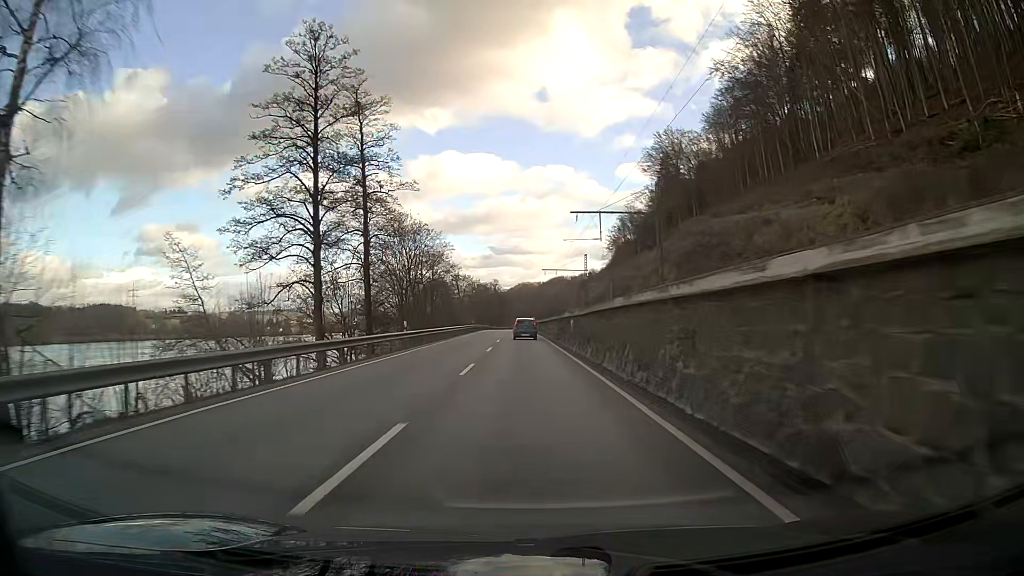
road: primary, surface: asphalt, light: Day
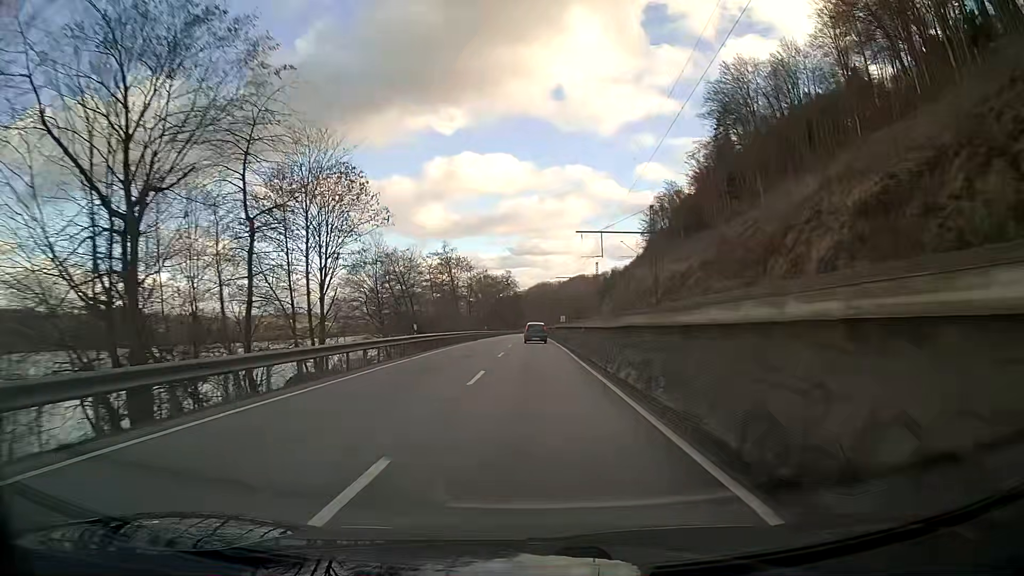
(-0.7, +49.9) m; -1°
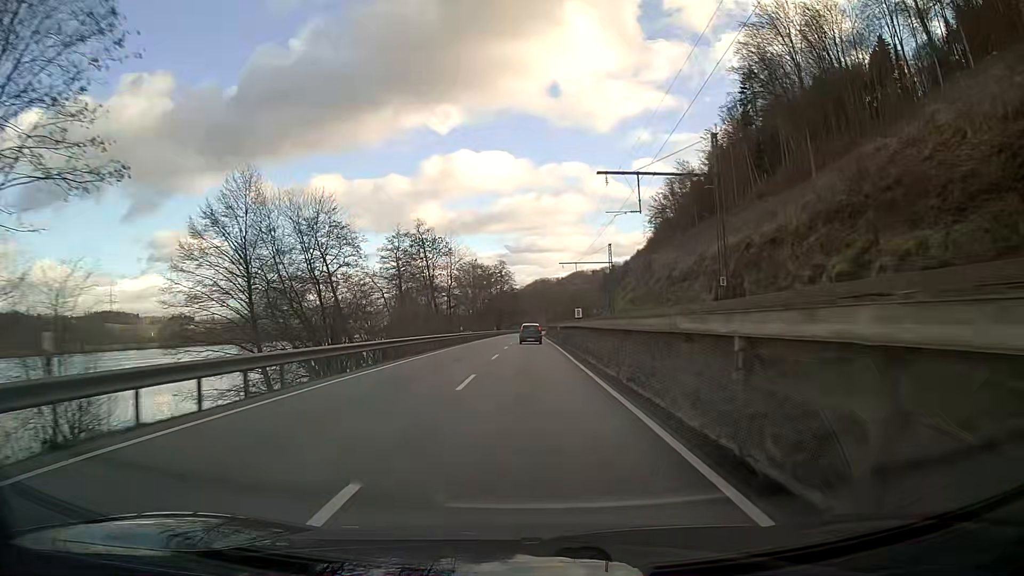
(-0.1, +25.0) m; 0°
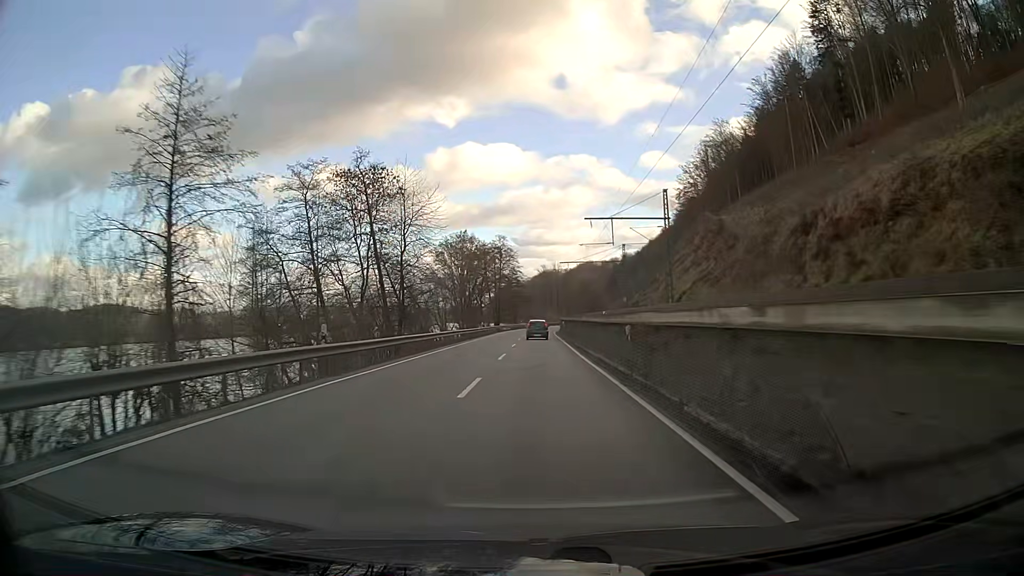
(-0.1, +37.7) m; 0°
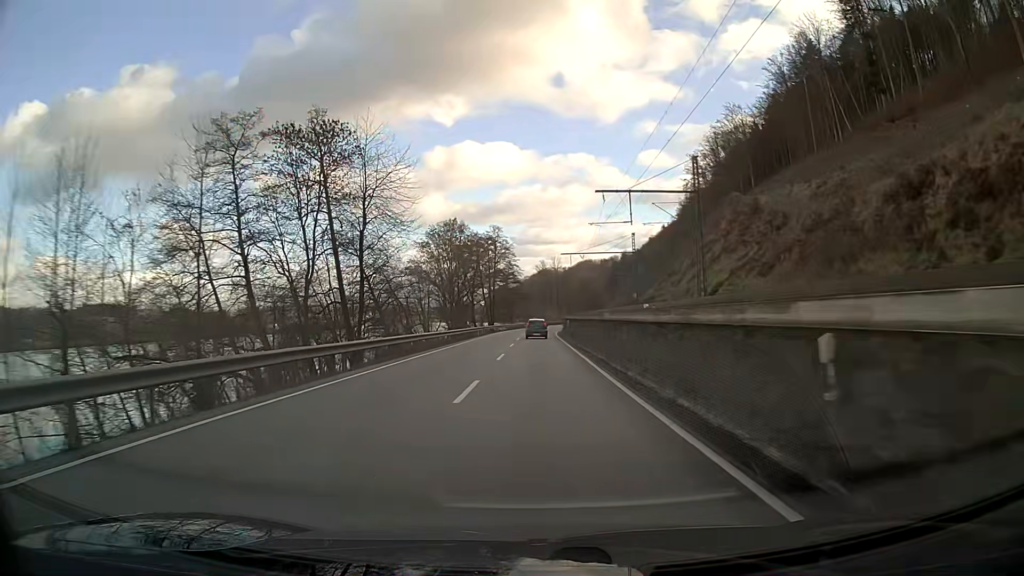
(0.0, +12.5) m; 0°
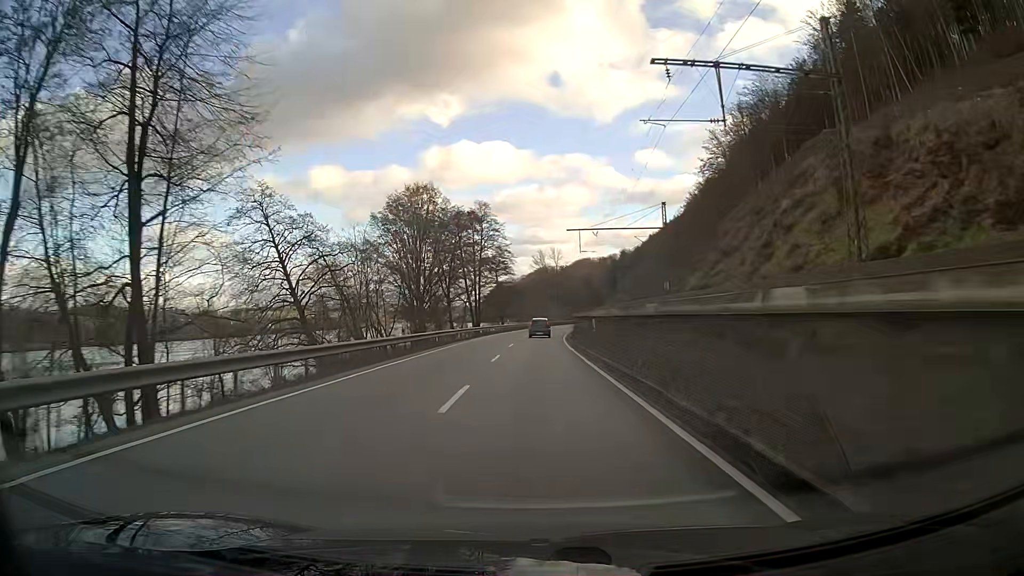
(0.0, +25.2) m; 0°
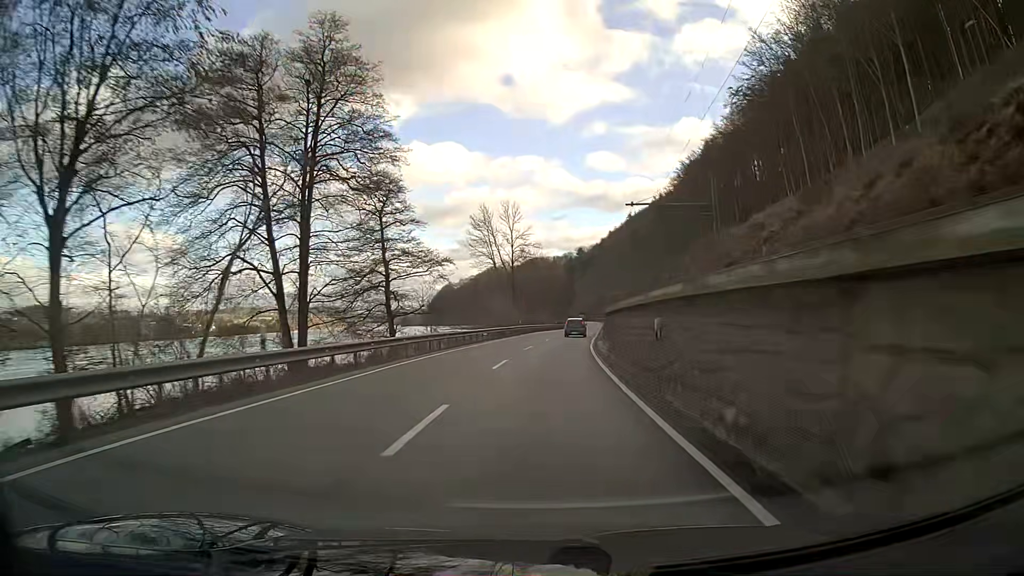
(+1.9, +62.7) m; +5°
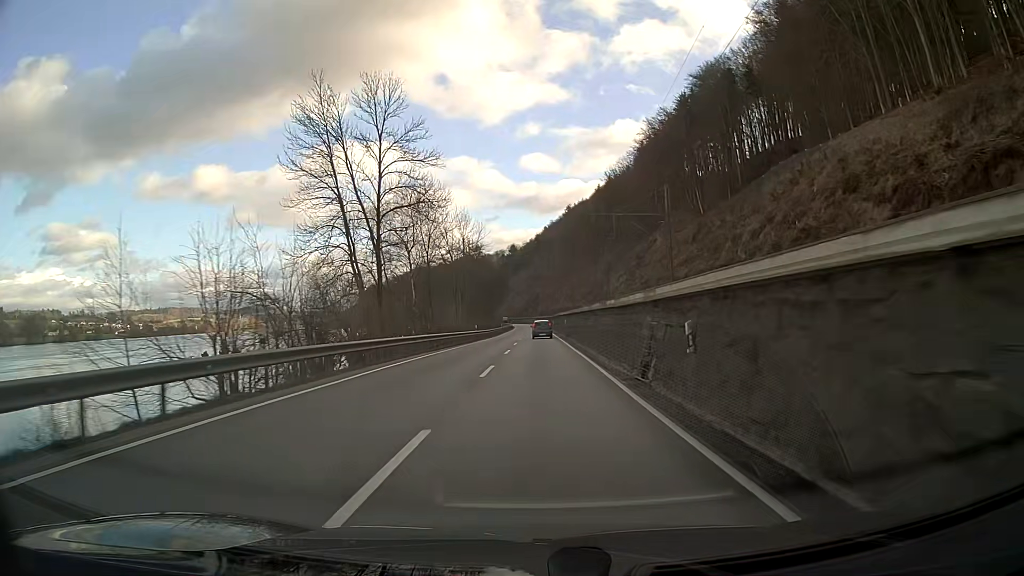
(+2.5, +50.0) m; +5°
